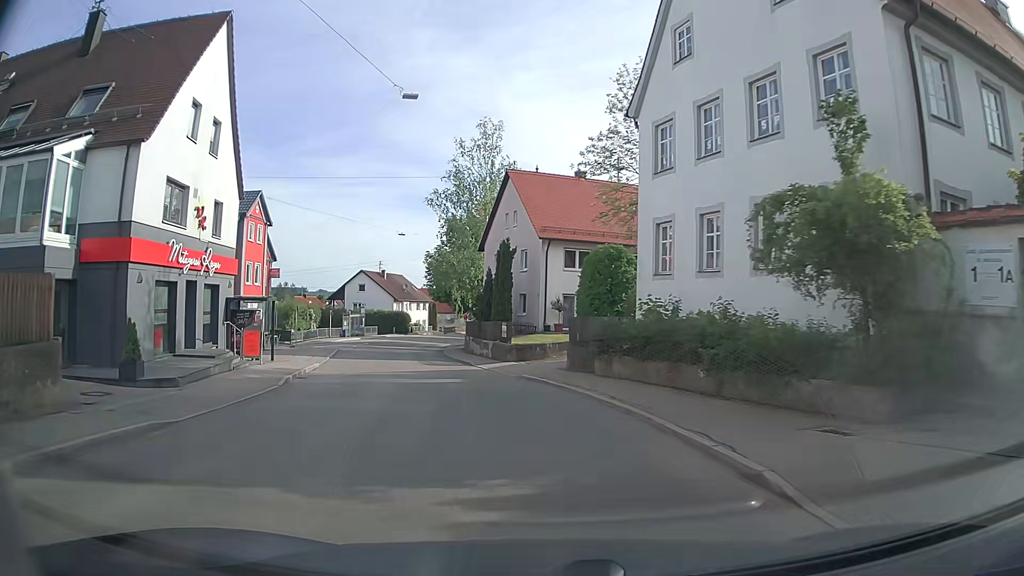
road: secondary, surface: asphalt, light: Day
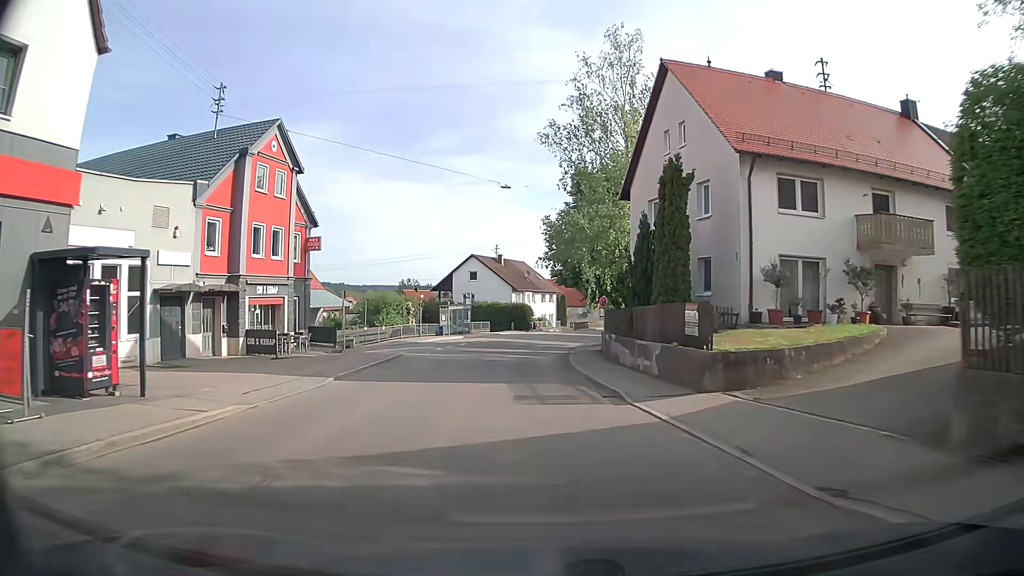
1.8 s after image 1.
(-1.8, +17.2) m; -11°
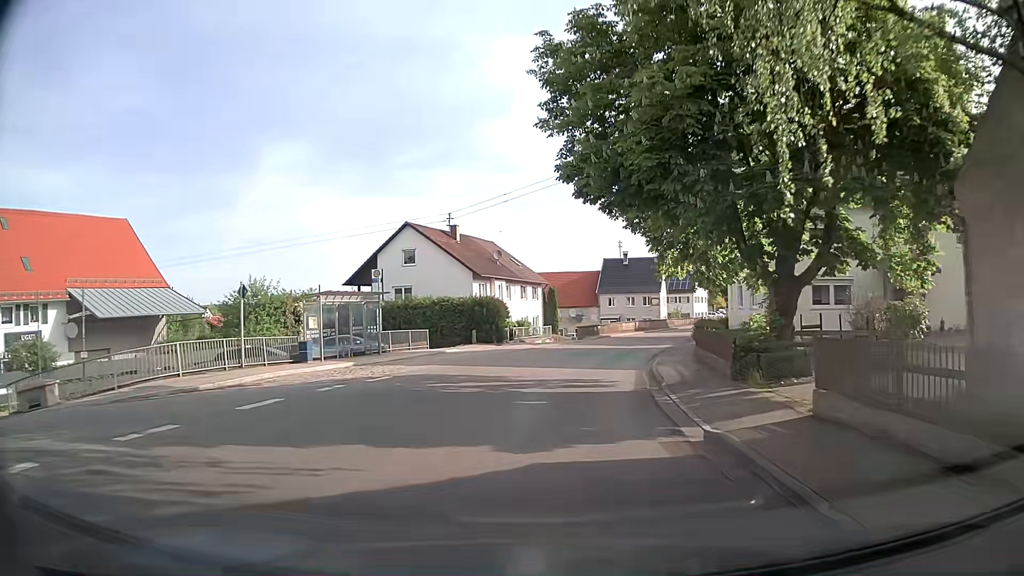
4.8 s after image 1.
(-0.4, +31.6) m; +2°
(0, +10) (+1, +20) (+3, +30) (+6, +39) (+9, +49) (+13, +58) (+17, +67) (+21, +76) (+25, +85) (+30, +94) m
